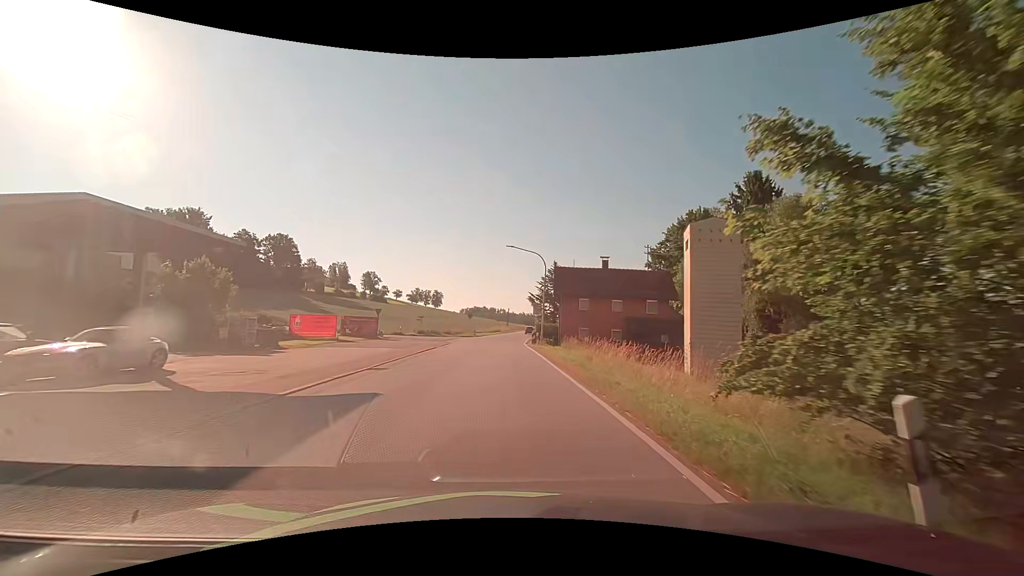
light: Day
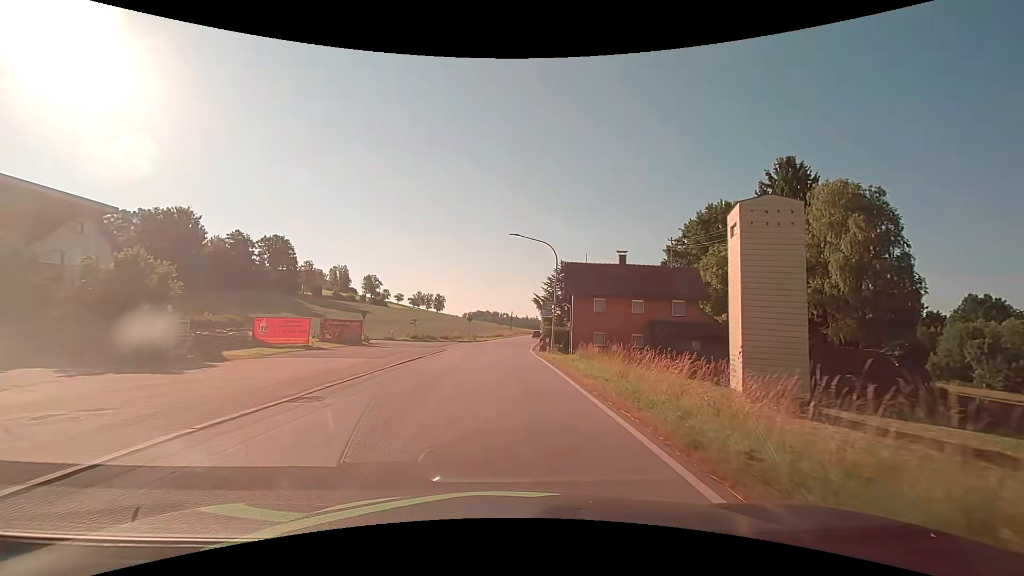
(0.0, +6.1) m; 0°
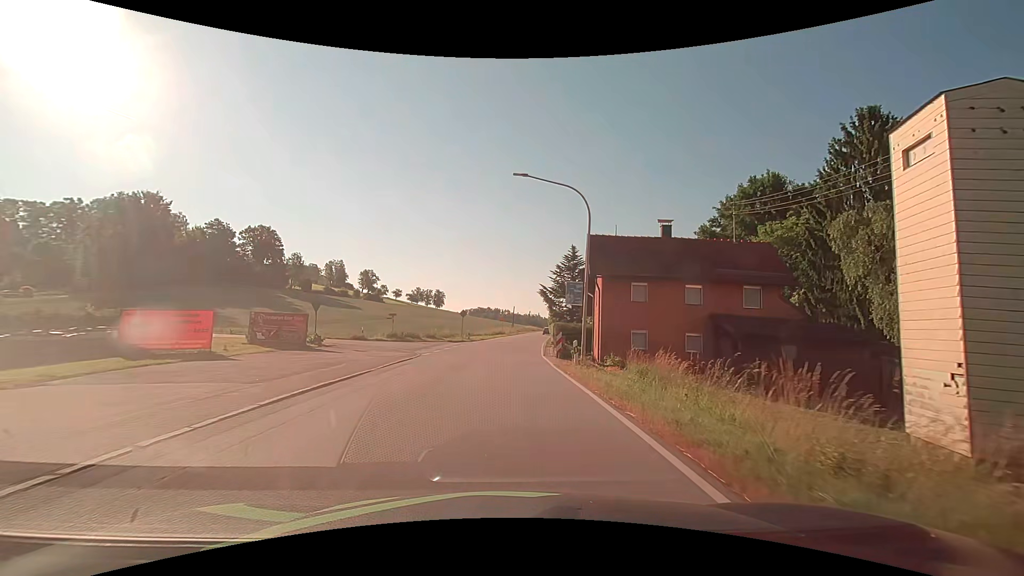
(0.0, +11.4) m; 0°
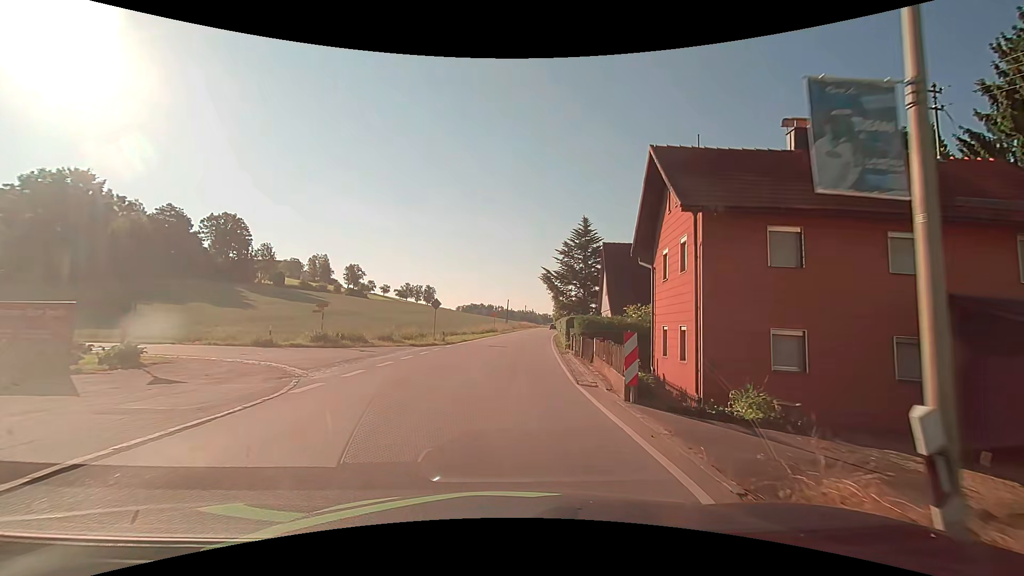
(+0.1, +15.1) m; +1°
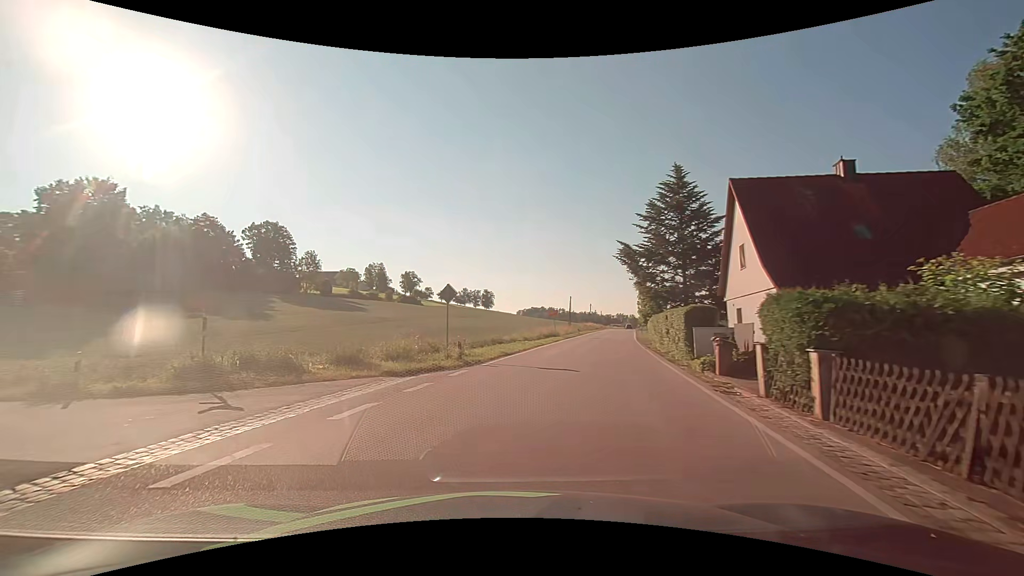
(-0.1, +15.0) m; -7°
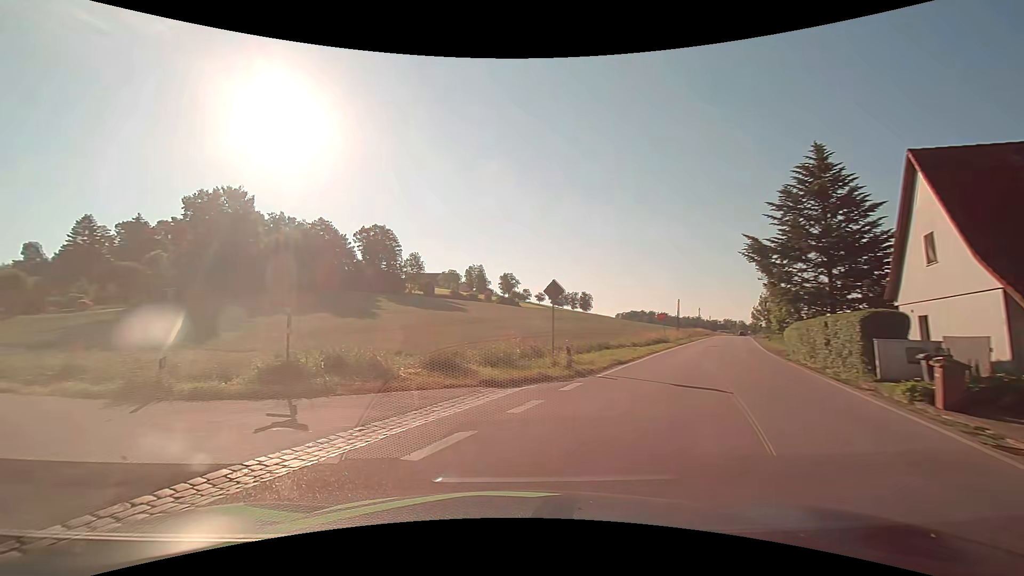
(-0.2, +2.7) m; -13°
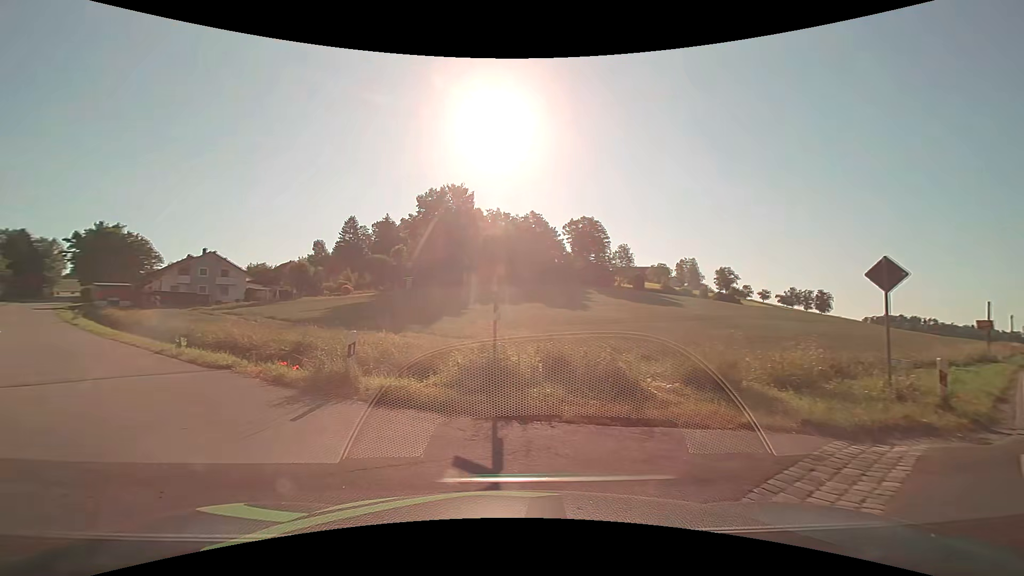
(-0.8, +4.5) m; -23°
